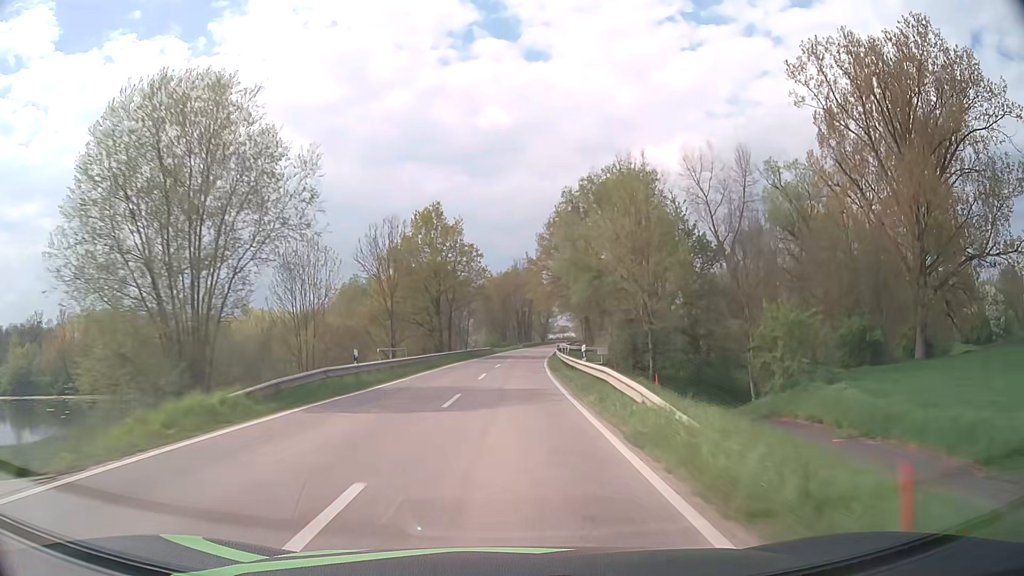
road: tertiary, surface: asphalt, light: Day
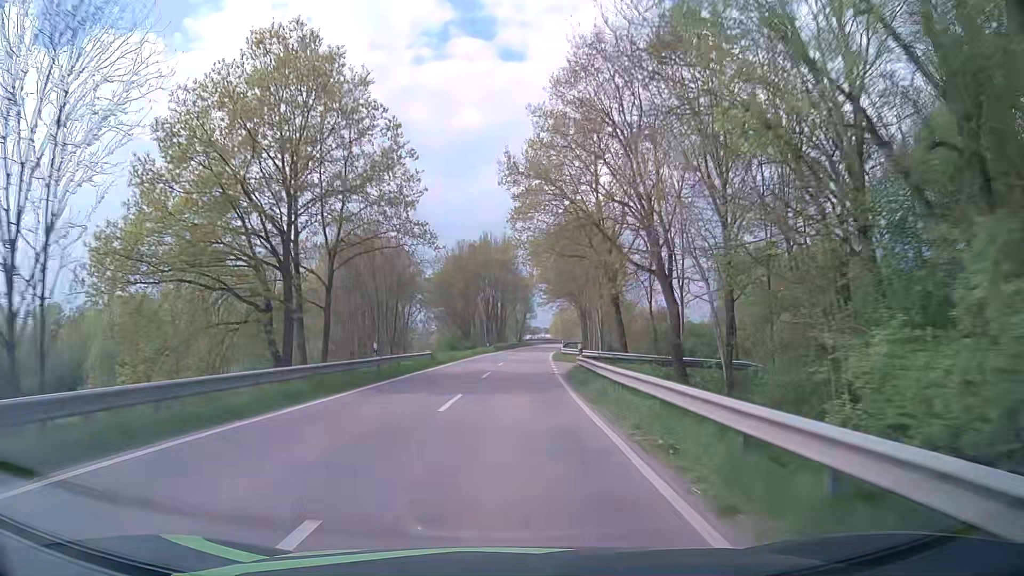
(+0.8, +37.4) m; +3°
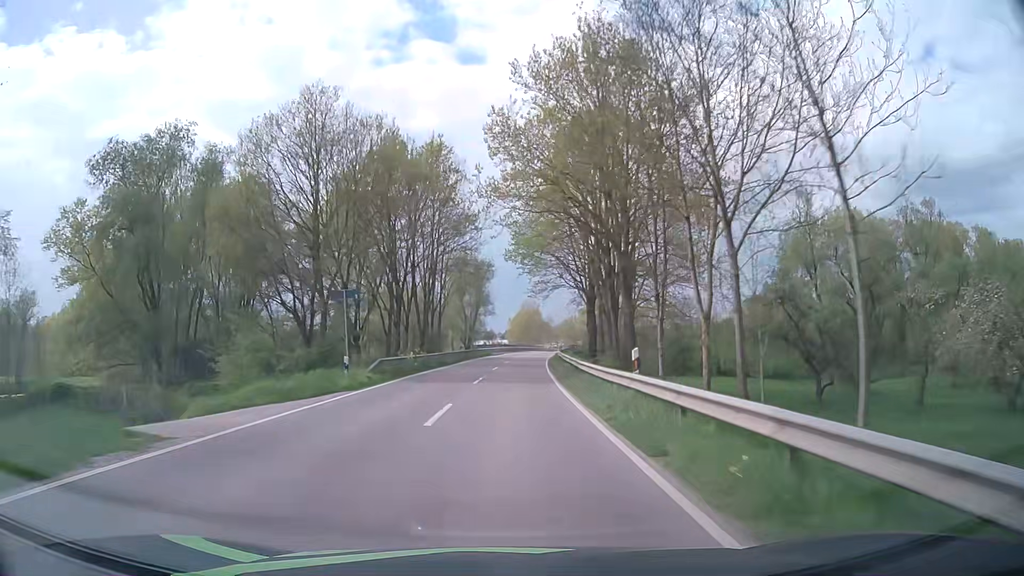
(+1.5, +49.7) m; +4°
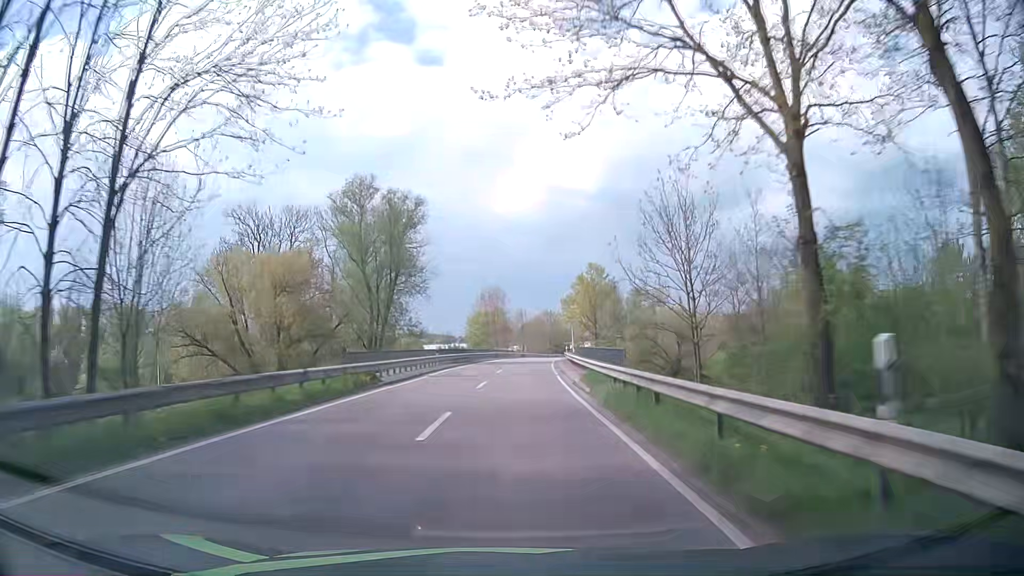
(+1.3, +49.8) m; +3°
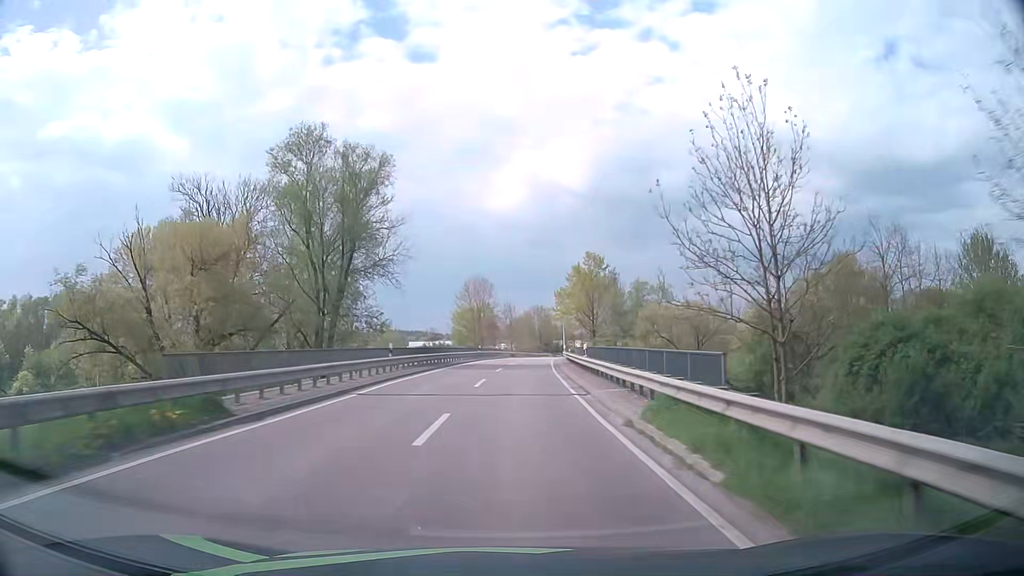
(0.0, +12.4) m; +1°
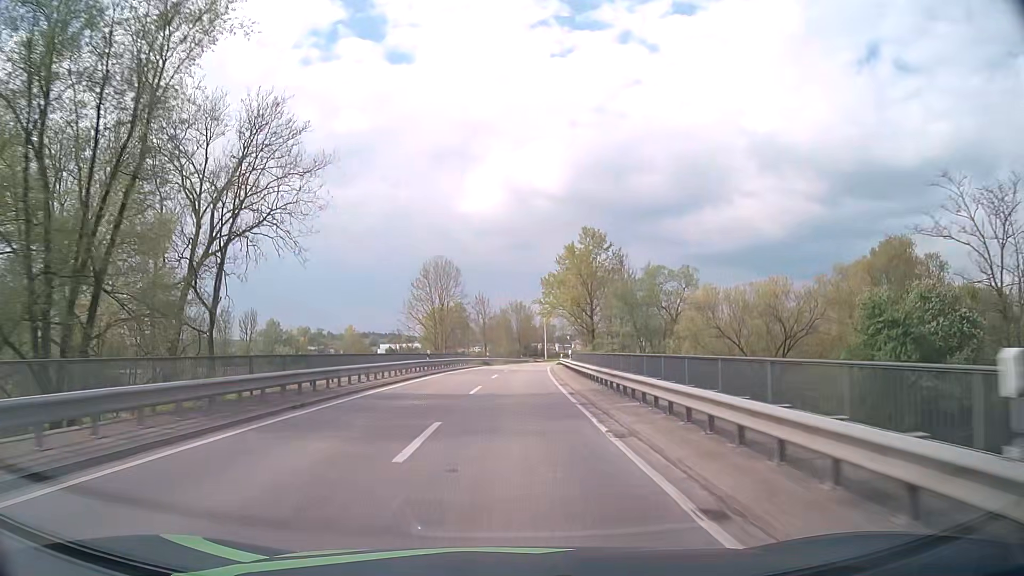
(+0.6, +24.9) m; +2°
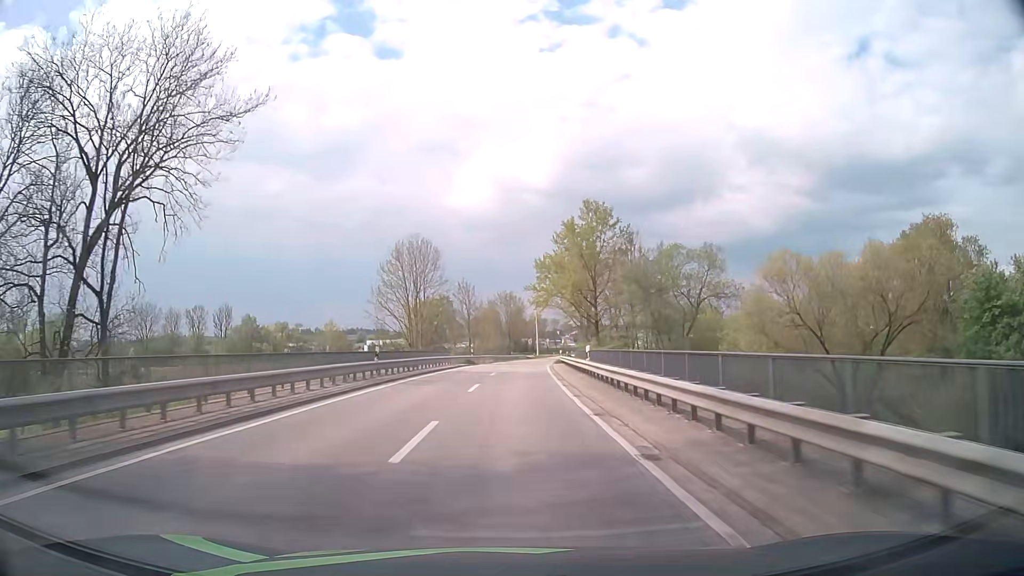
(+0.1, +12.5) m; +1°
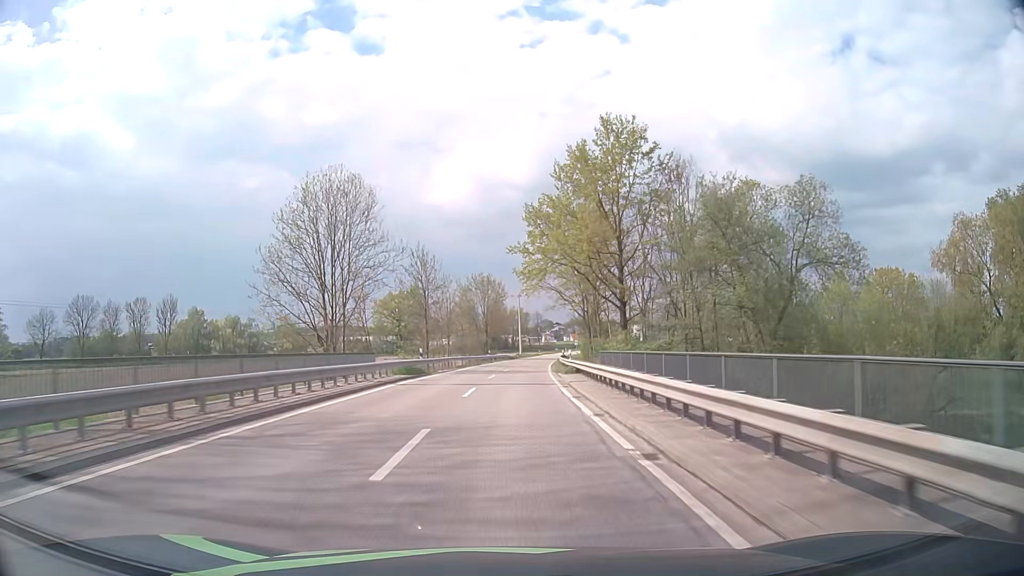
(+0.3, +25.0) m; +2°
